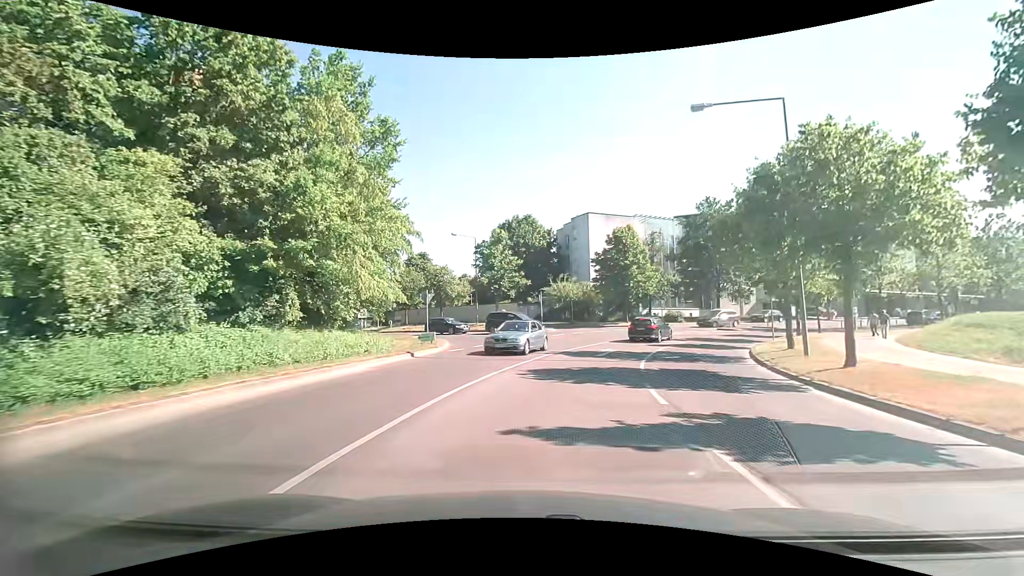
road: tertiary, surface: asphalt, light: Day
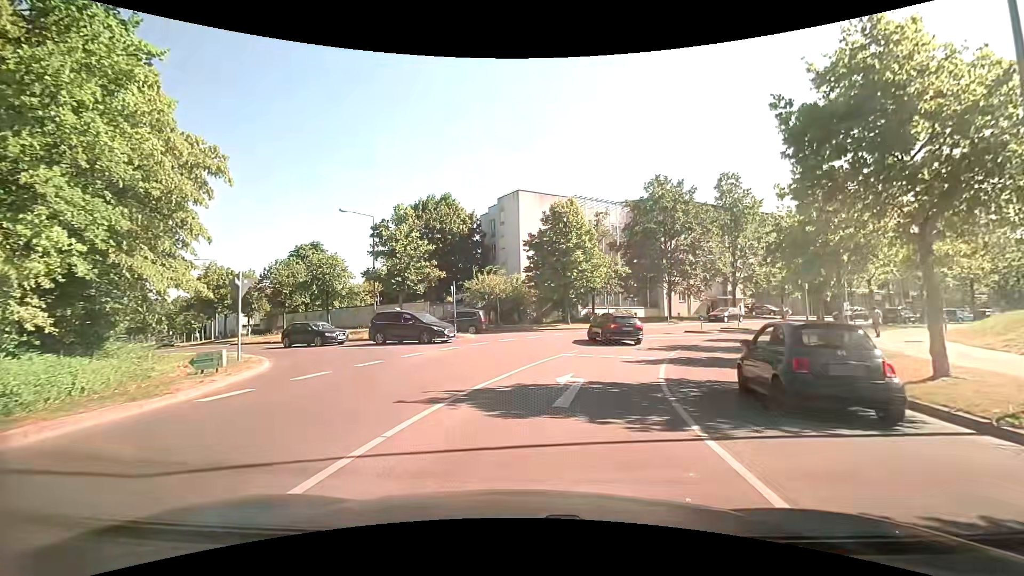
(+0.9, +12.1) m; +9°
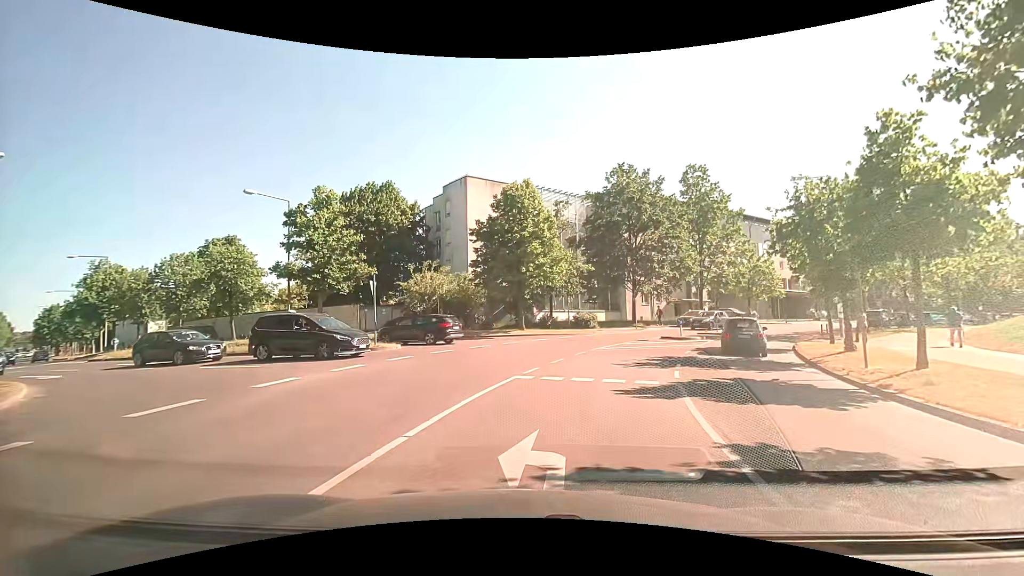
(+0.2, +6.5) m; +4°
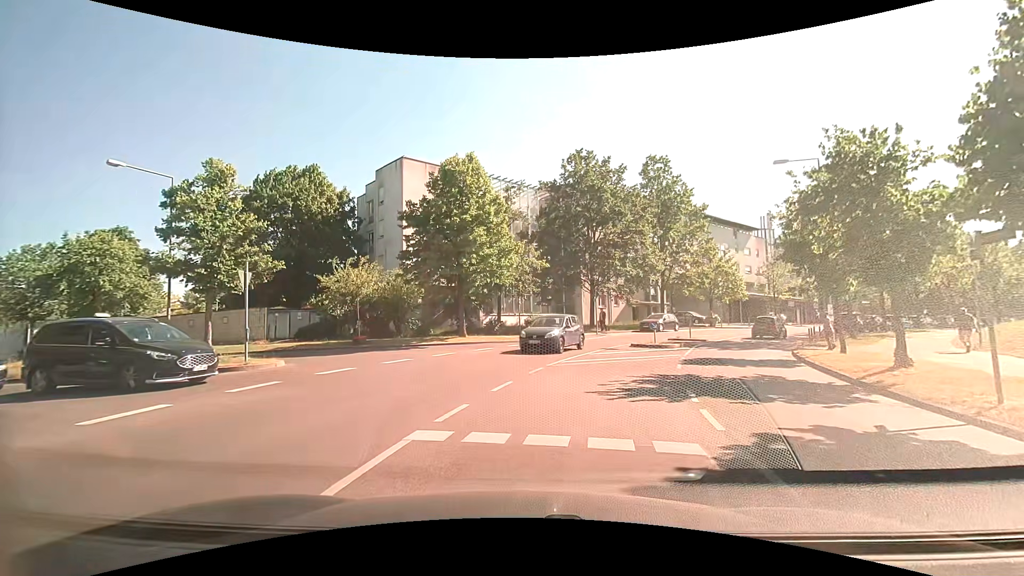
(+0.4, +5.8) m; +6°
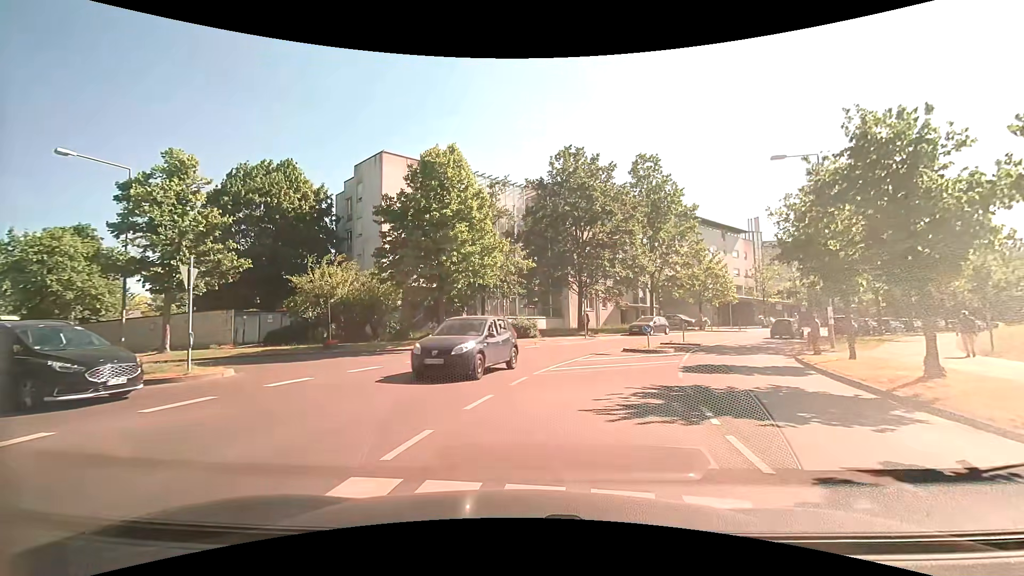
(0.0, +1.7) m; +1°
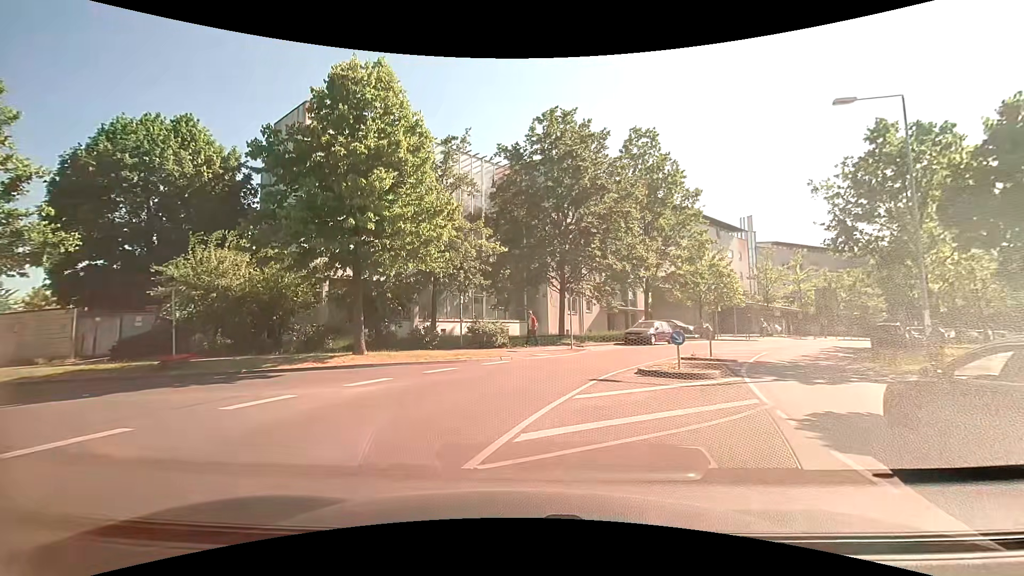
(+0.5, +8.7) m; +3°
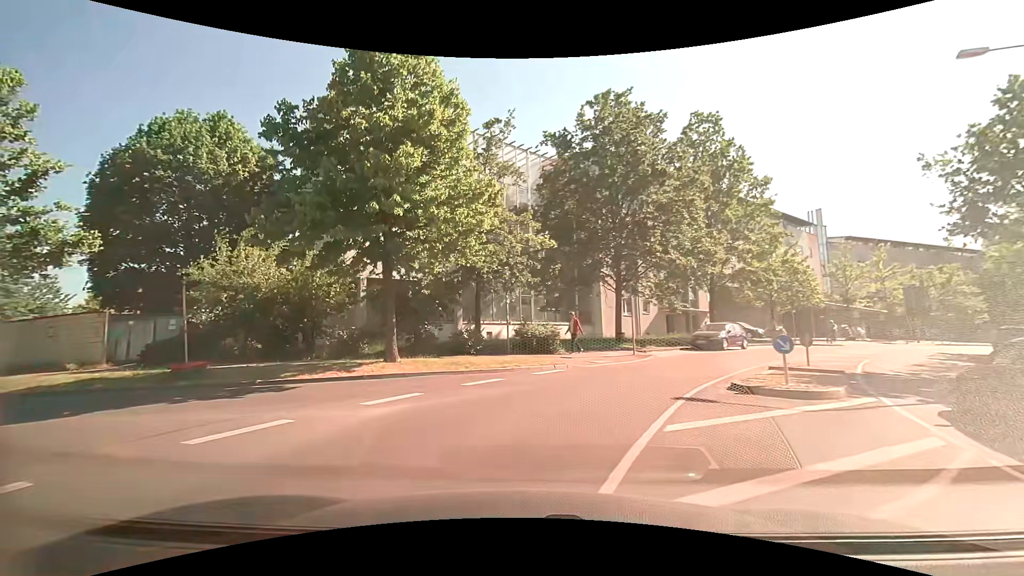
(-0.1, +2.5) m; -6°
